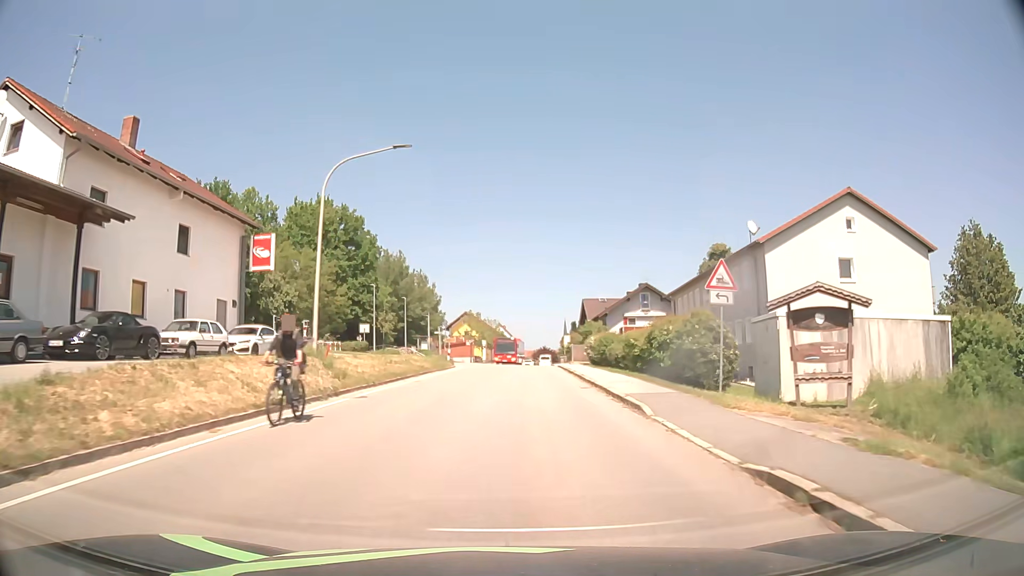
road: tertiary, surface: asphalt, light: Day
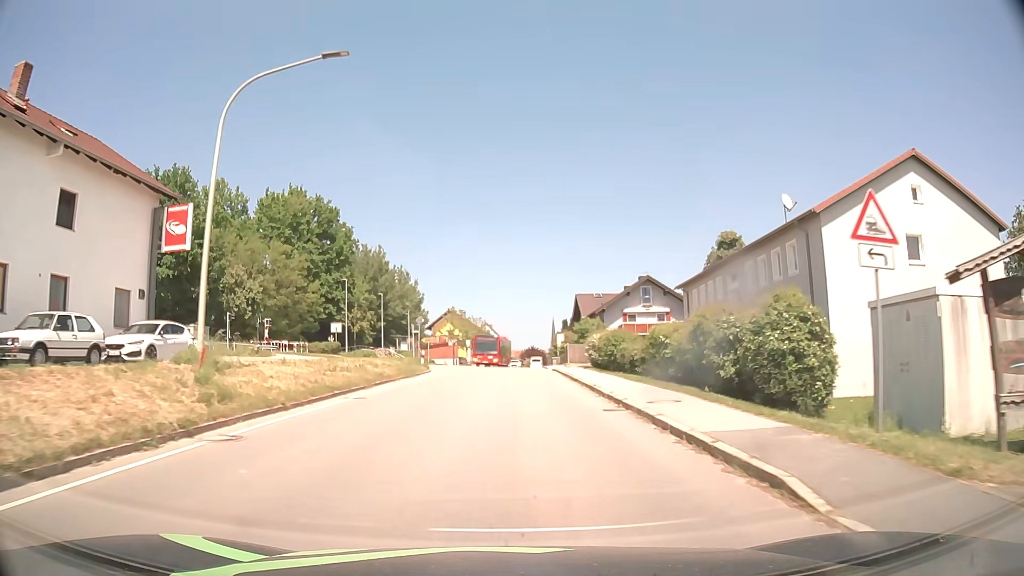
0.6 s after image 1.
(+0.1, +7.7) m; +1°
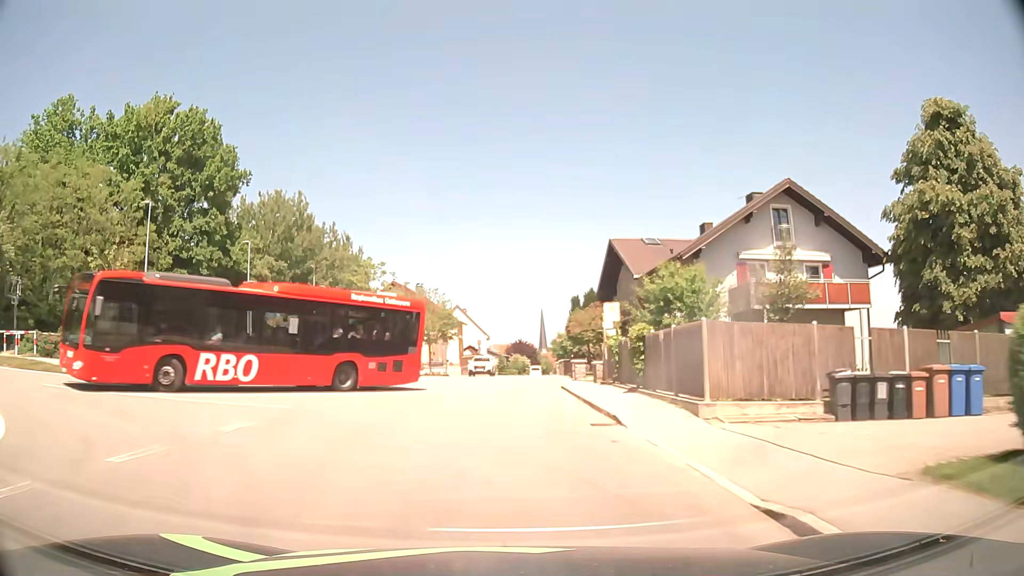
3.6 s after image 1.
(+0.8, +39.1) m; +1°
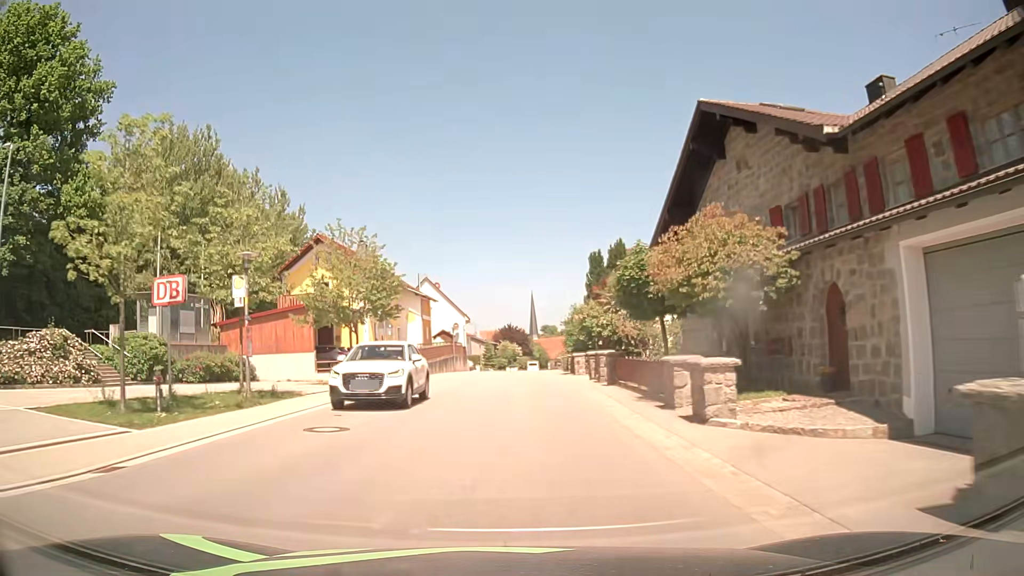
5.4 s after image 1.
(+0.1, +23.9) m; +1°
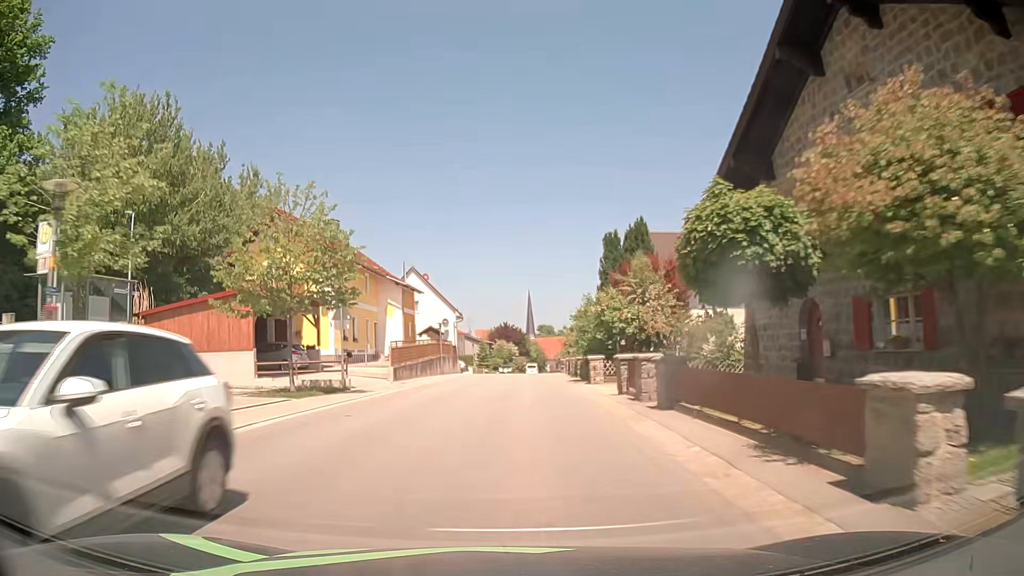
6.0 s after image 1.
(0.0, +8.0) m; 0°
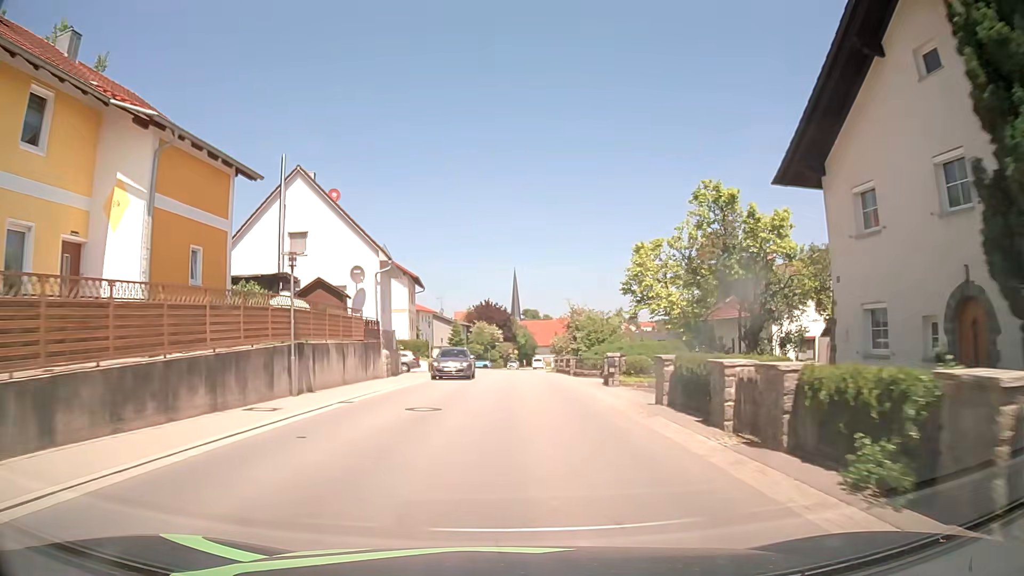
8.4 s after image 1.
(+0.4, +32.3) m; +1°
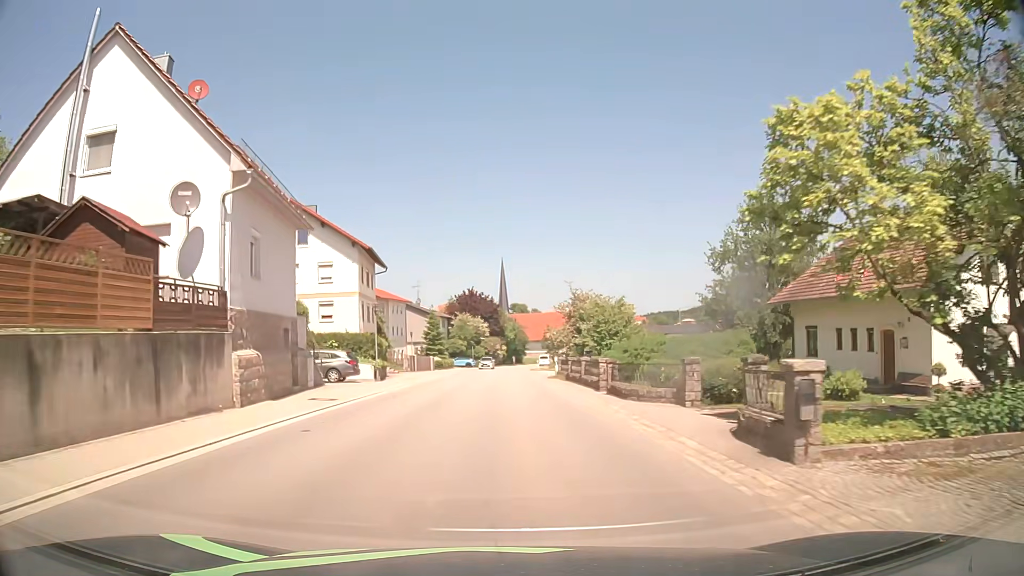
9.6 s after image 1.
(+0.2, +16.3) m; +1°
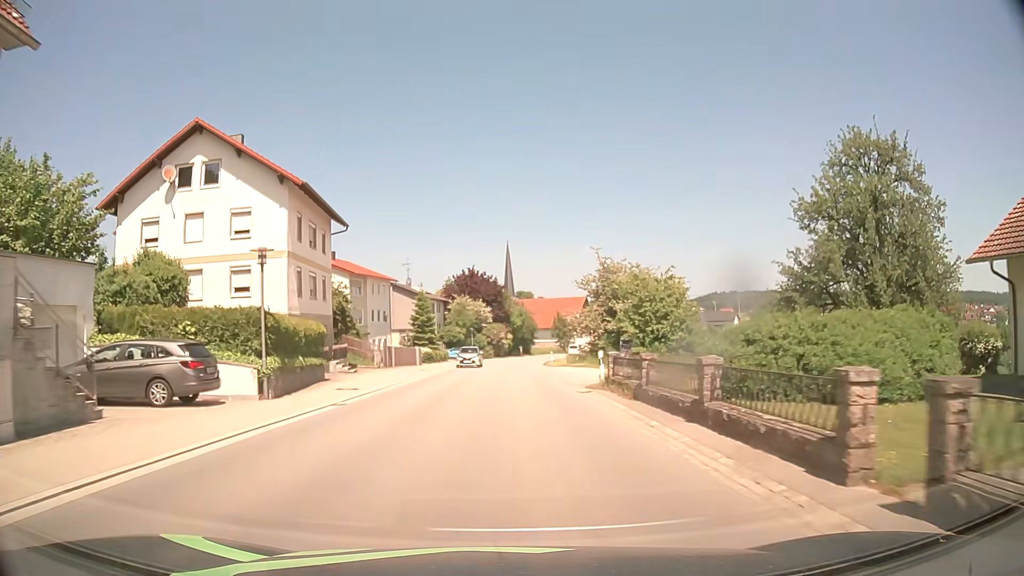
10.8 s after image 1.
(0.0, +16.3) m; 0°
(0, +10) (0, +20) (0, +30) (0, +40) (0, +50) (+1, +60) (+2, +70) (+3, +80) (+4, +90) (+6, +100) m
